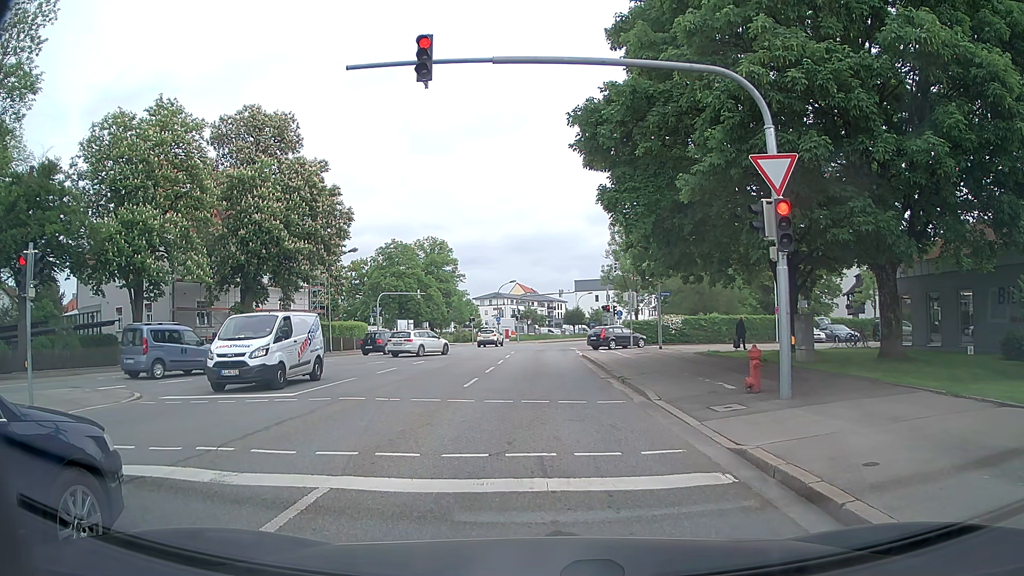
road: secondary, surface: asphalt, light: Day
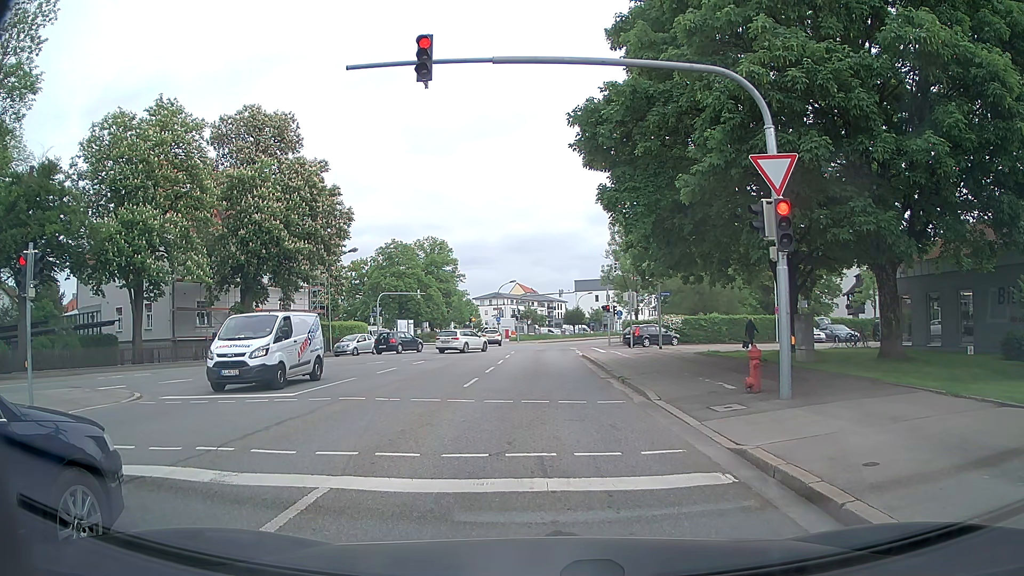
(0.0, 0.0) m; 0°
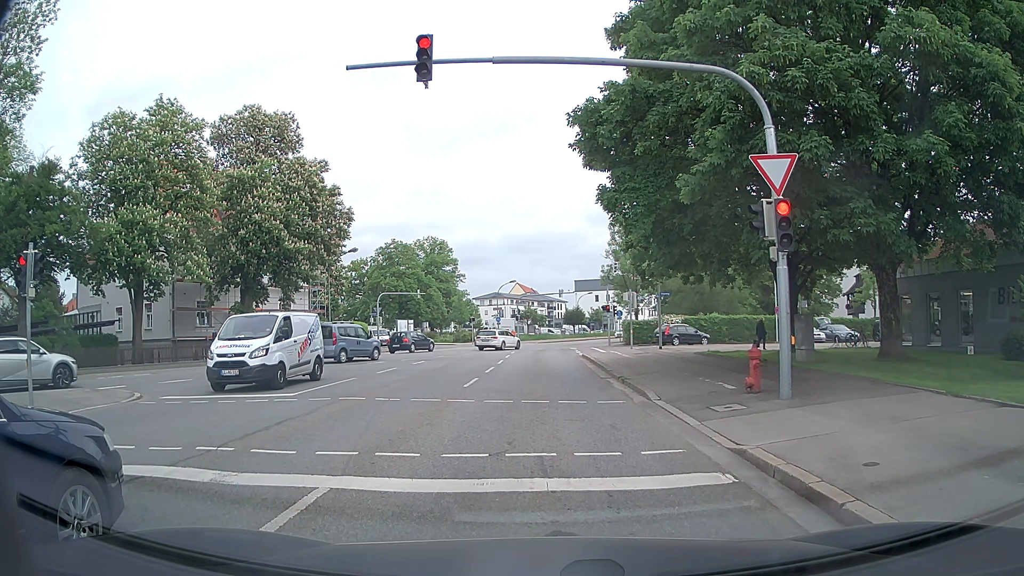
(0.0, 0.0) m; 0°
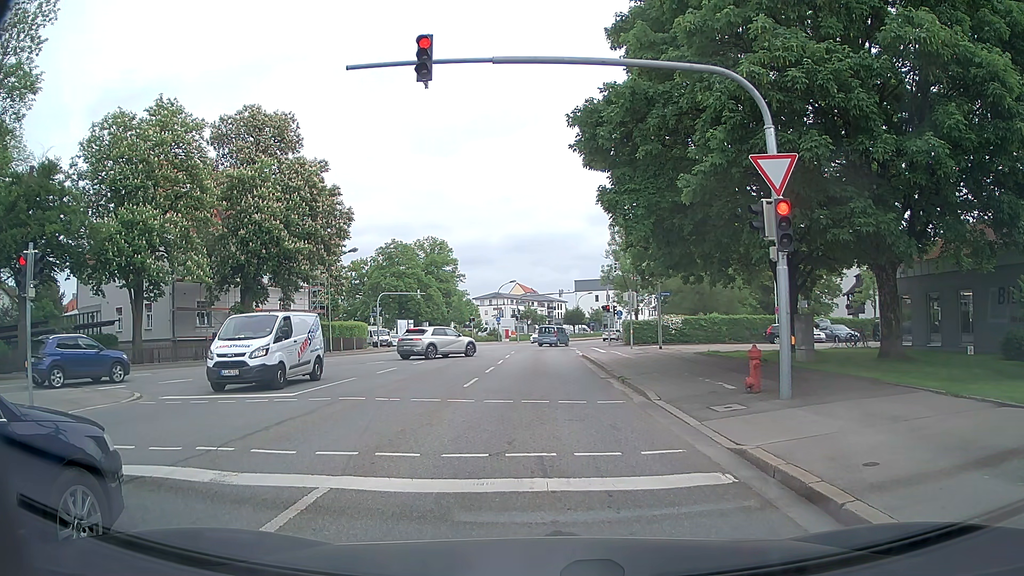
(0.0, 0.0) m; 0°
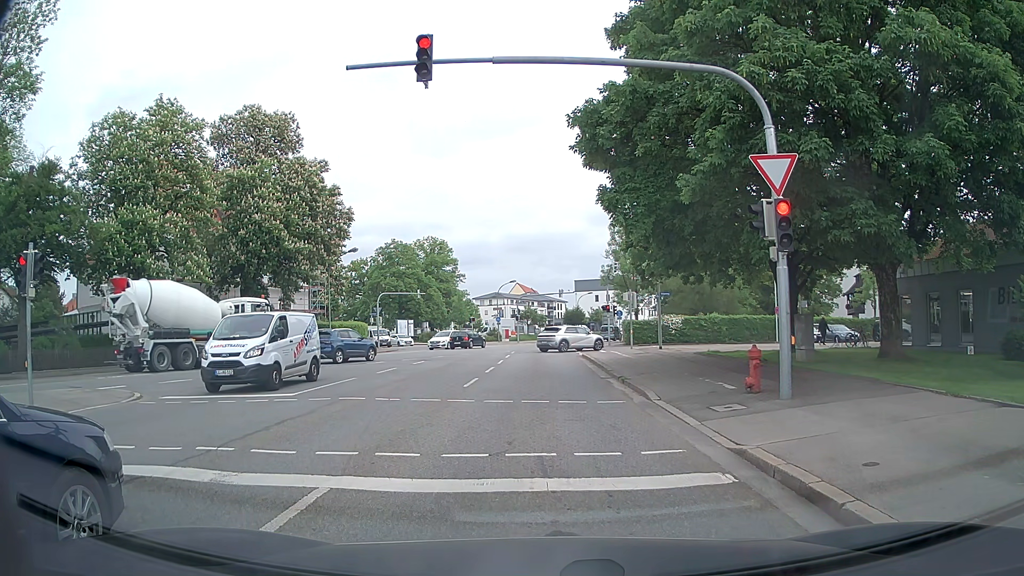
(0.0, 0.0) m; 0°
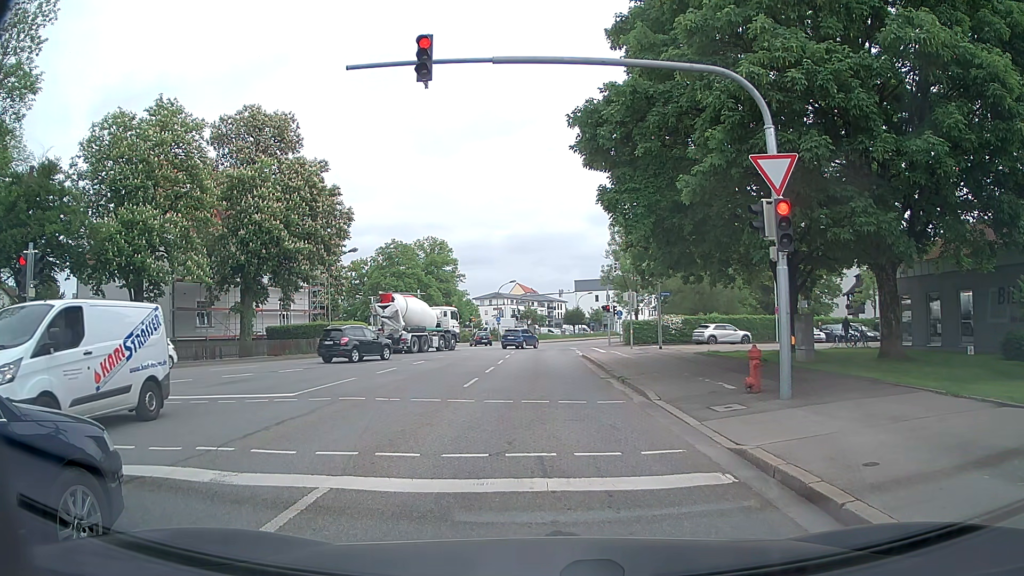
(0.0, 0.0) m; 0°
